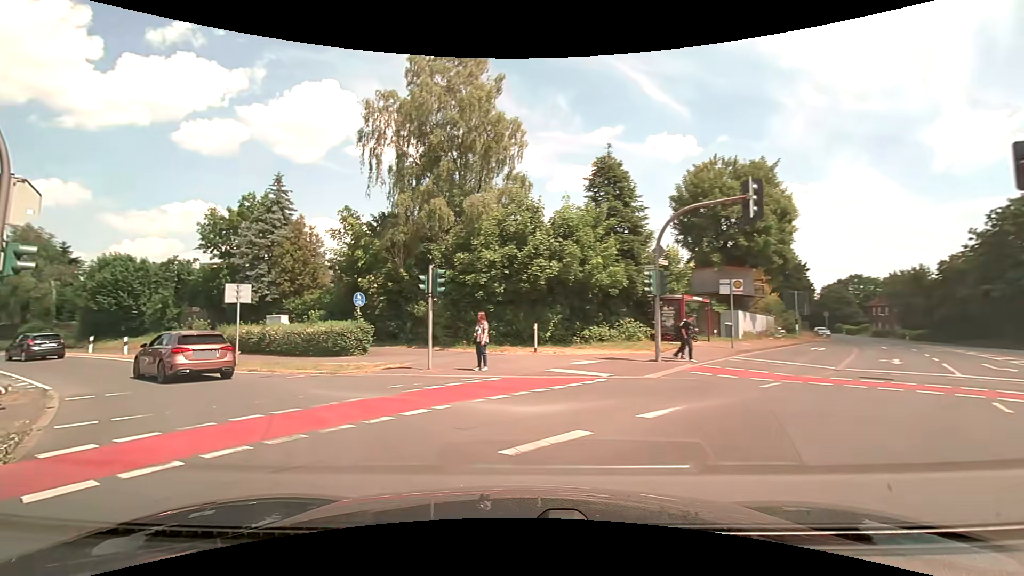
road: secondary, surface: asphalt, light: Day
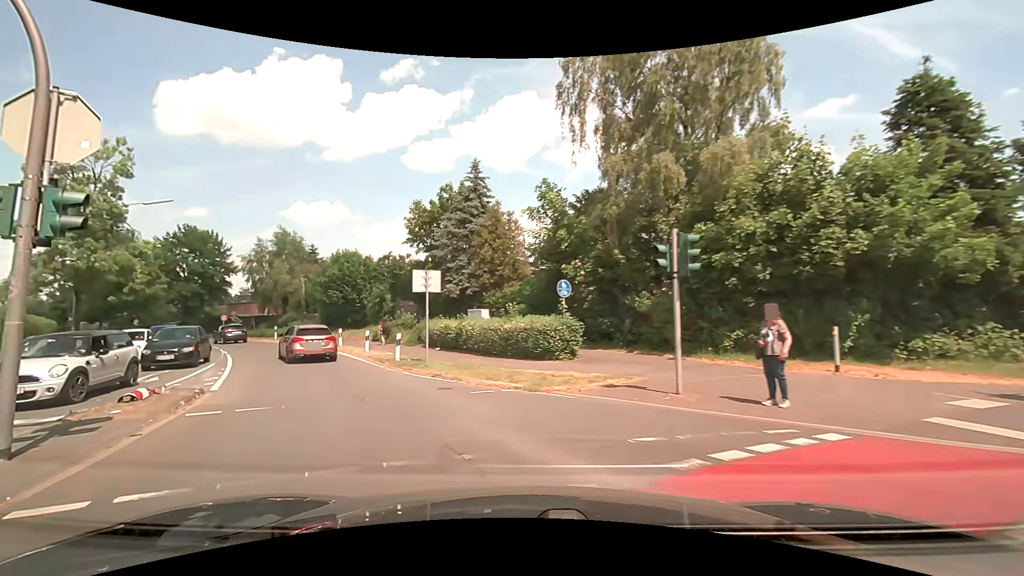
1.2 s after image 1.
(-1.2, +5.8) m; -22°
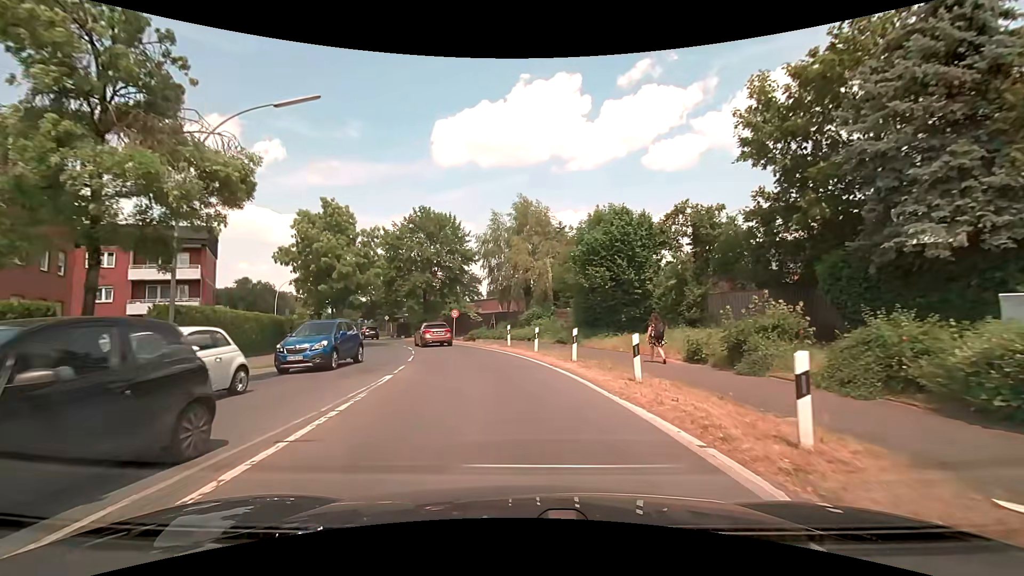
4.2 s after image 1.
(-7.1, +17.6) m; -30°
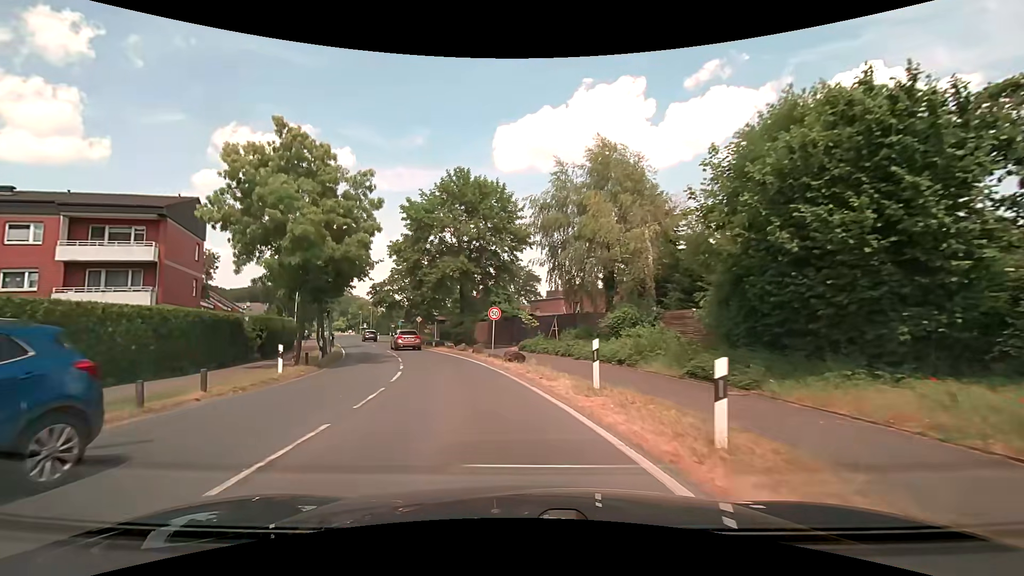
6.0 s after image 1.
(-0.6, +14.4) m; -7°
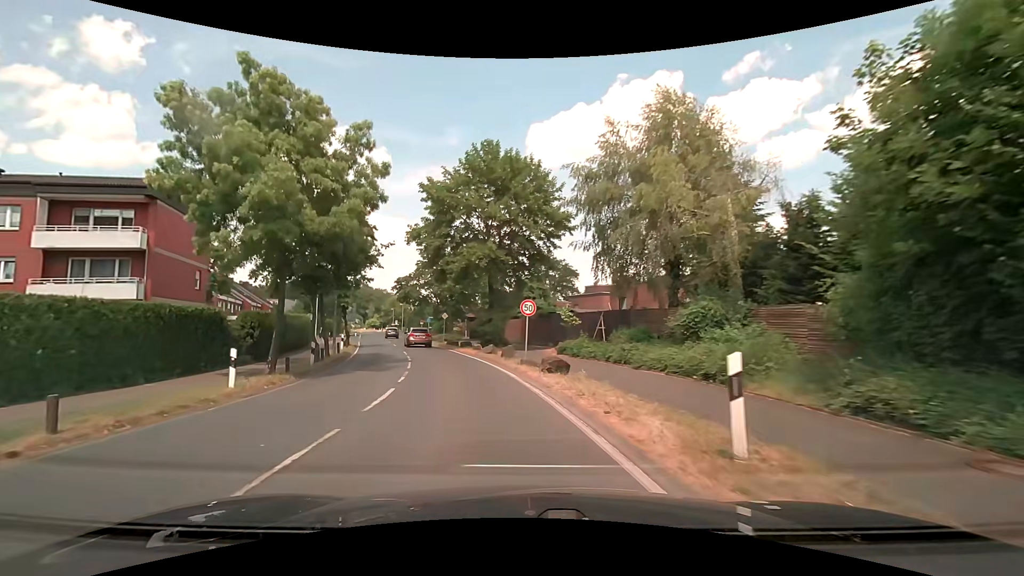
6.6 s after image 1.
(-0.1, +5.2) m; -4°
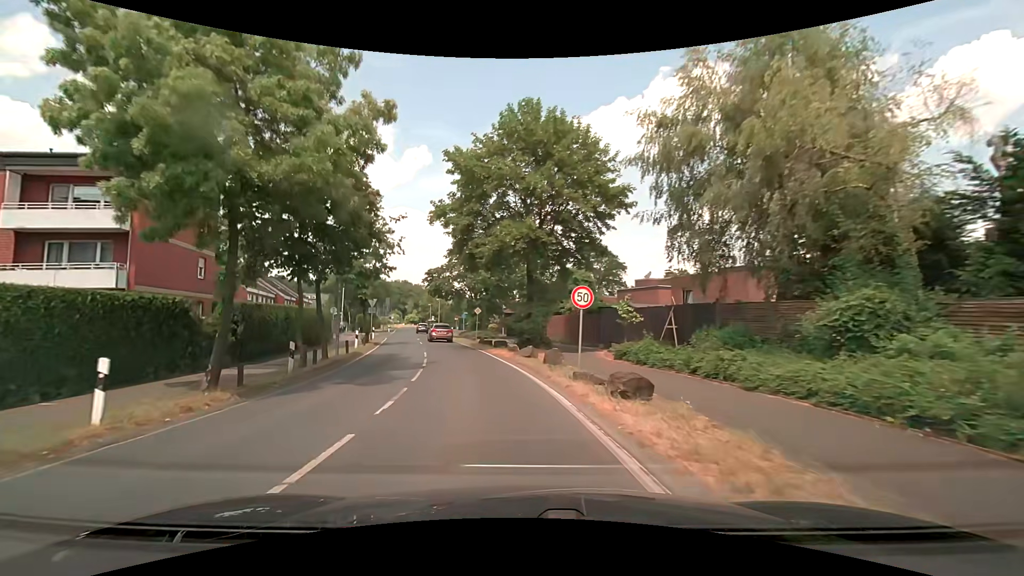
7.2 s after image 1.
(-0.2, +5.4) m; -4°
